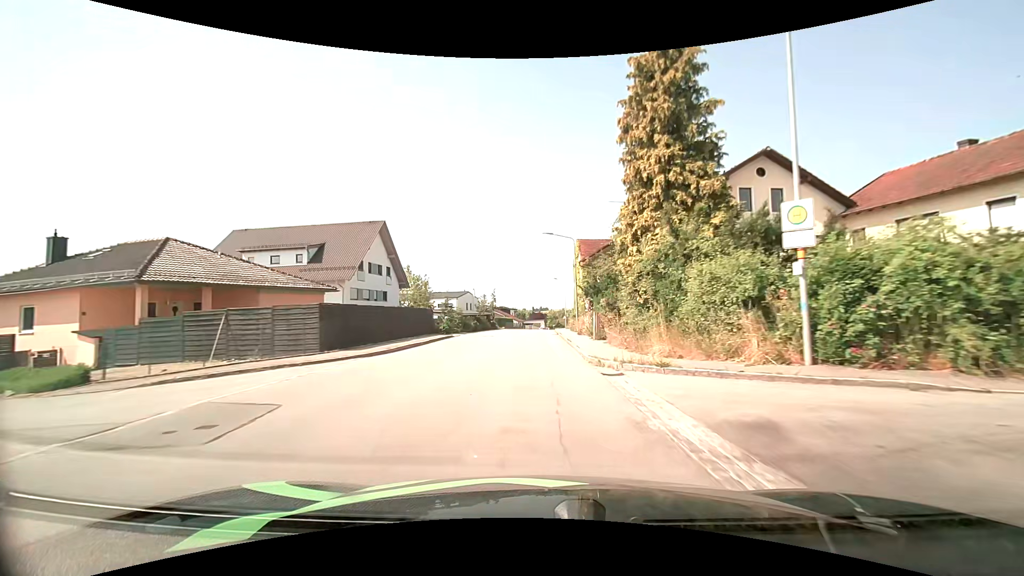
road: tertiary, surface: asphalt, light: Day
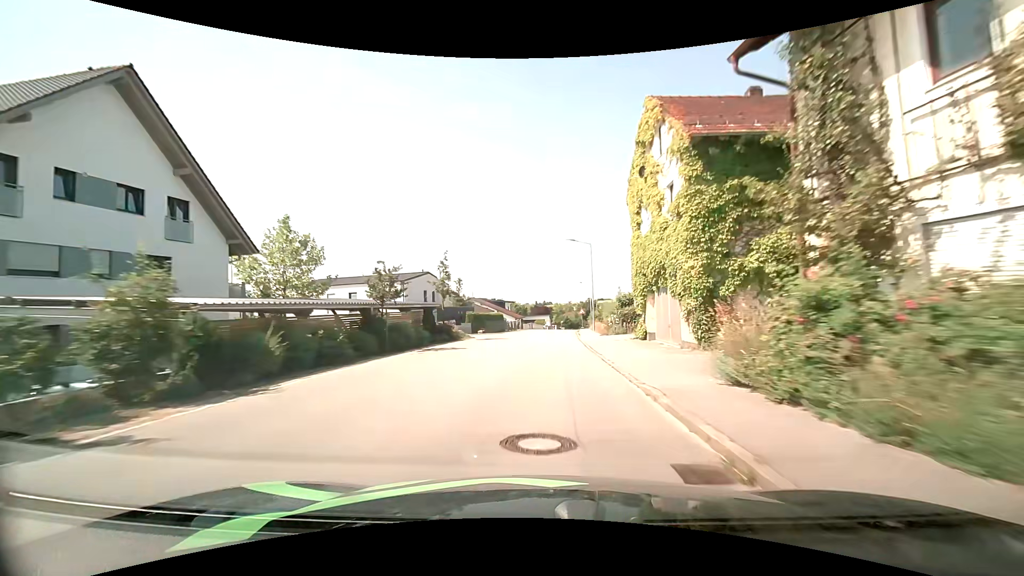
(0.0, +35.5) m; -1°
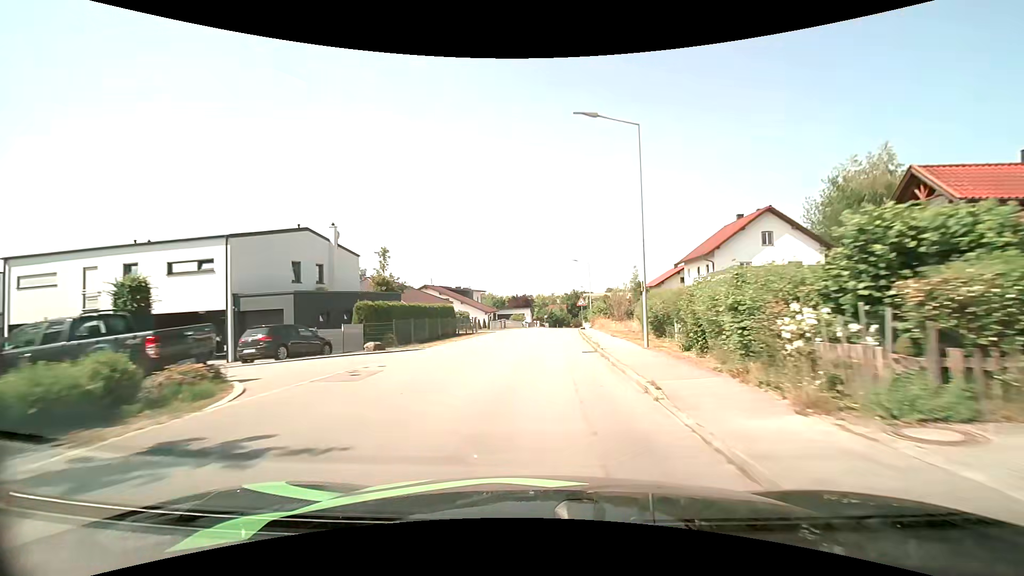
(+0.6, +25.8) m; +3°
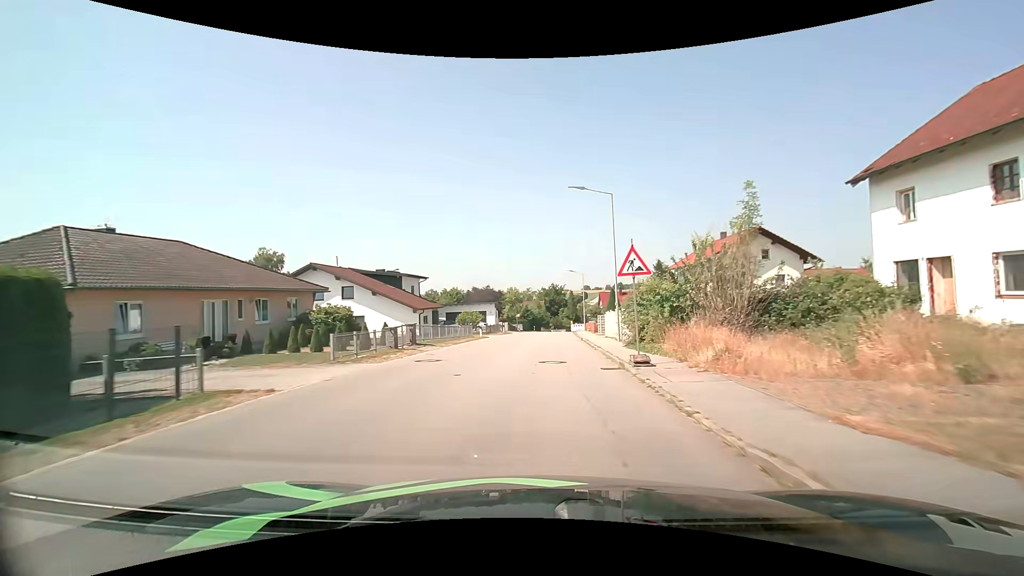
(+0.7, +32.1) m; +3°
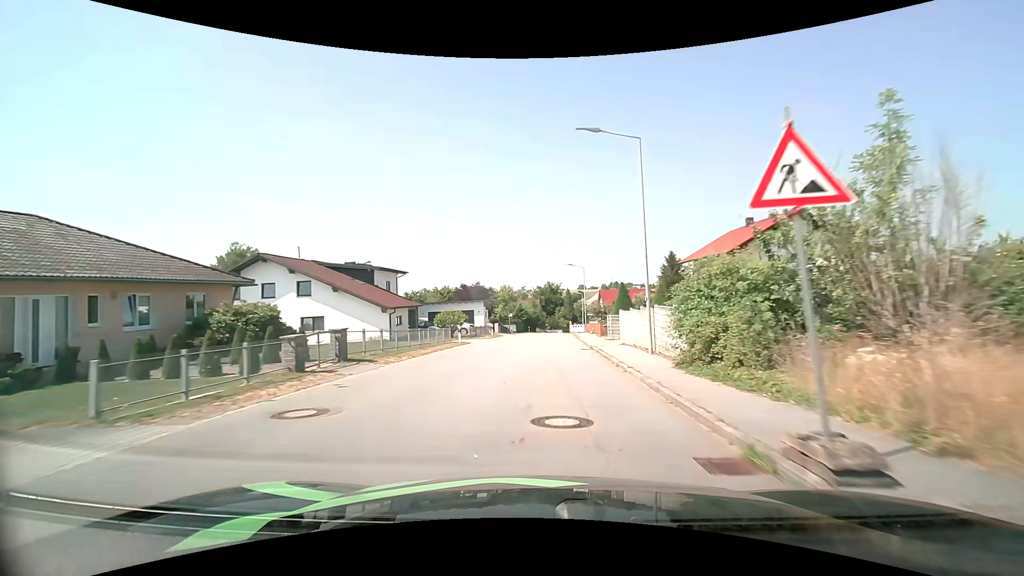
(0.0, +7.8) m; 0°
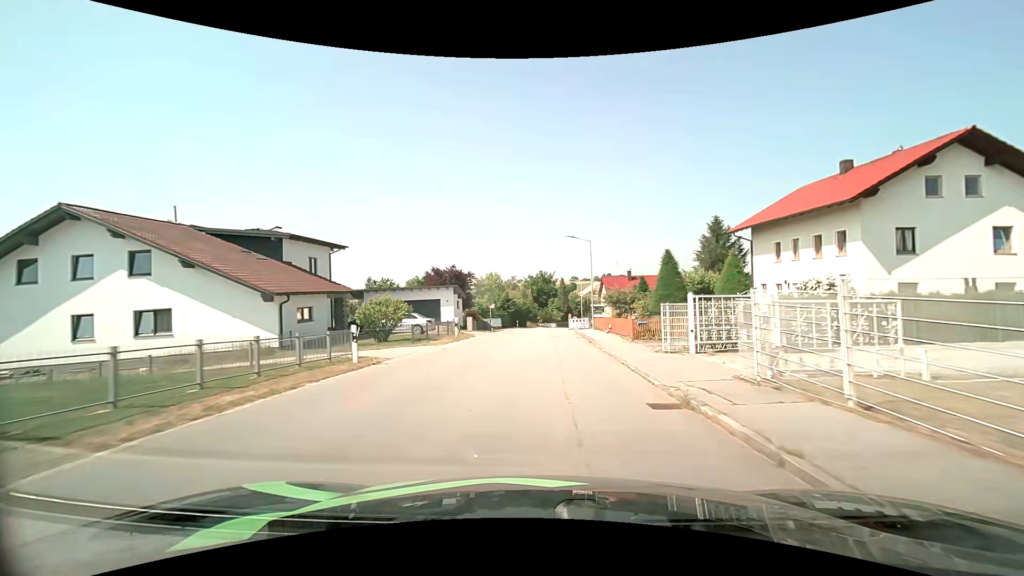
(+0.2, +15.3) m; +1°
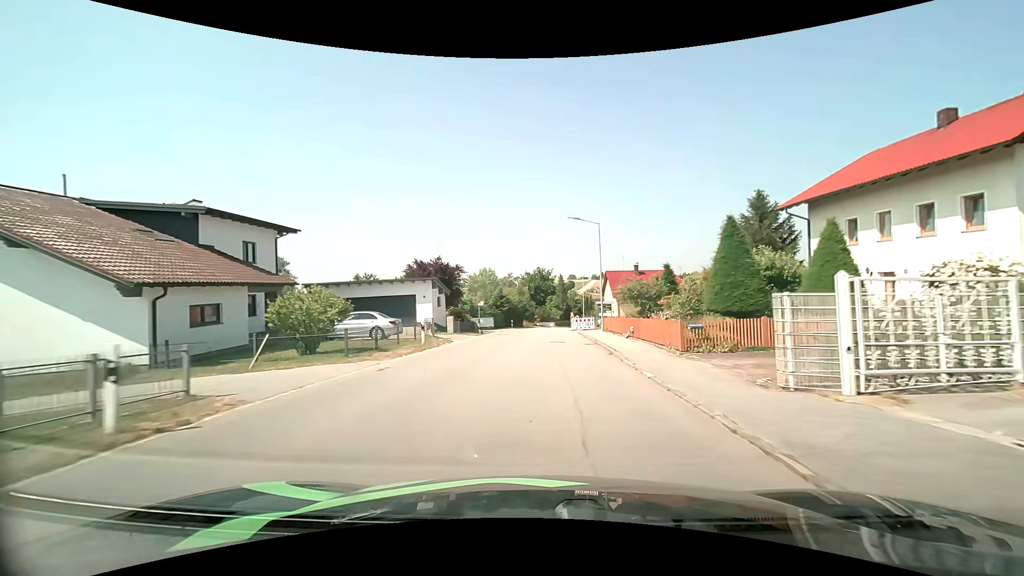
(0.0, +7.6) m; 0°
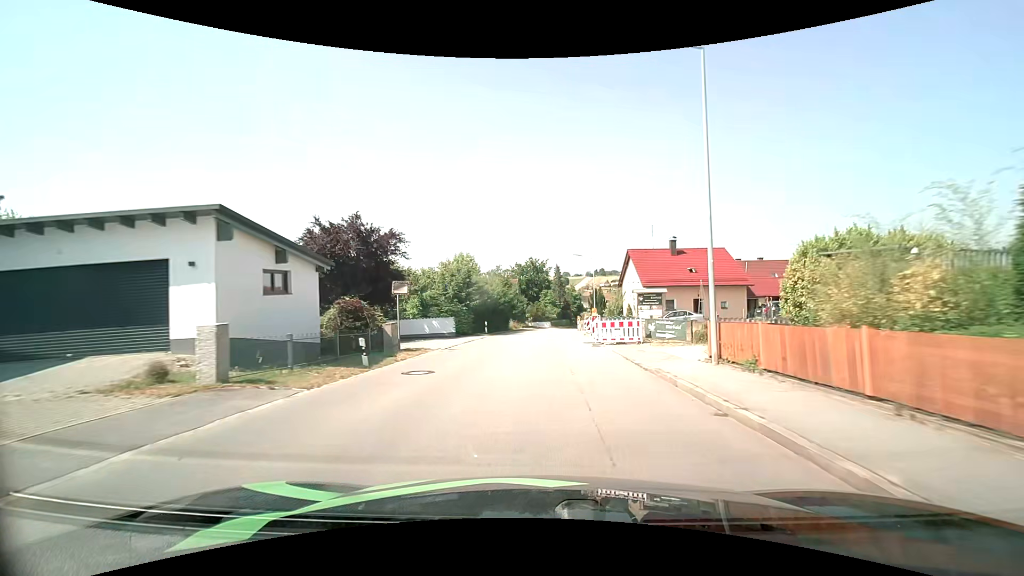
(+0.1, +22.6) m; +1°
(0, +10) (0, +20) (0, +30) (+1, +40) (+2, +50) (+2, +60) (+4, +70) (+5, +80) (+7, +90) (+9, +99) m
